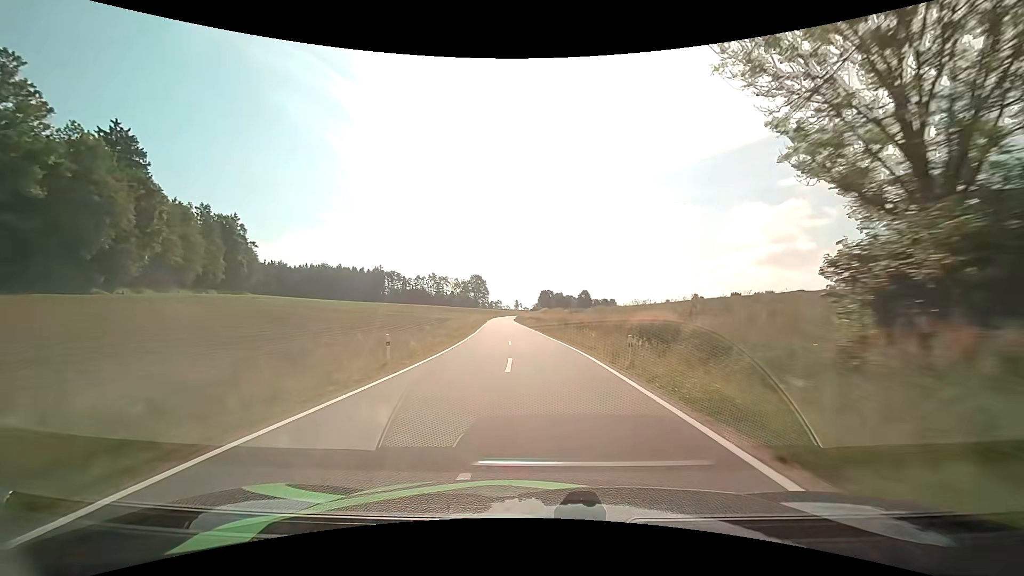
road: tertiary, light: Day
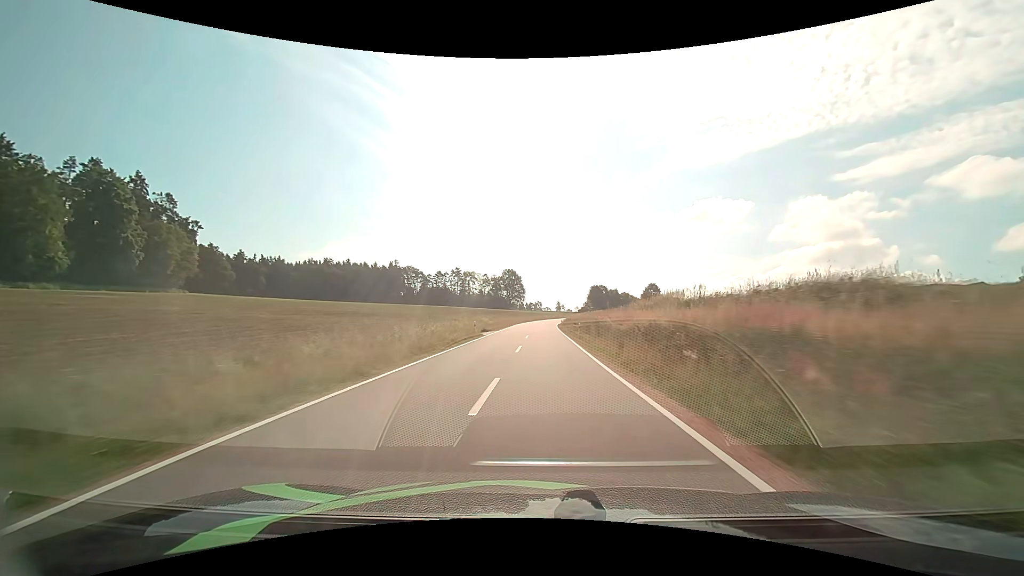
(-4.2, +66.4) m; -5°
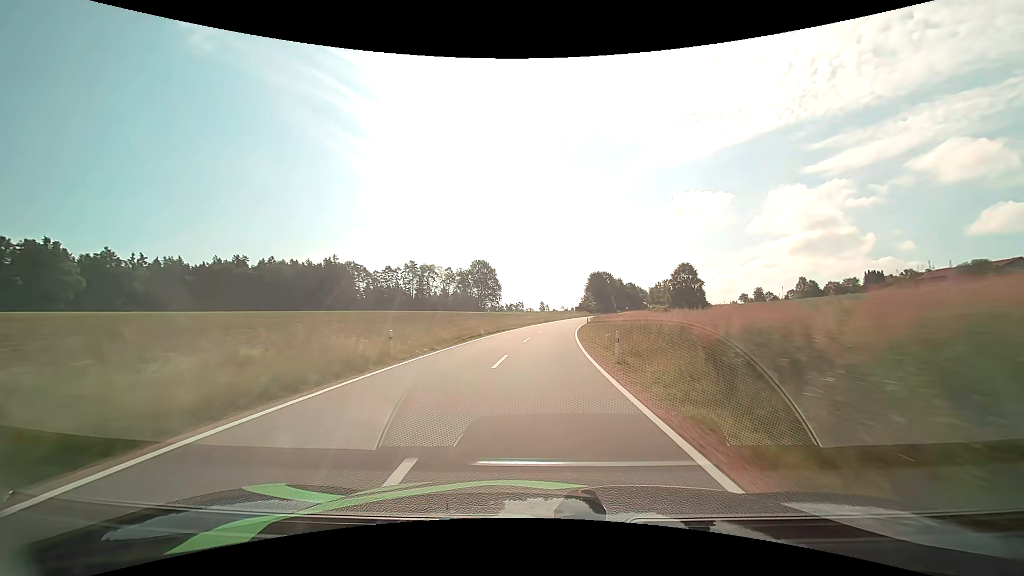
(+0.9, +66.7) m; +2°
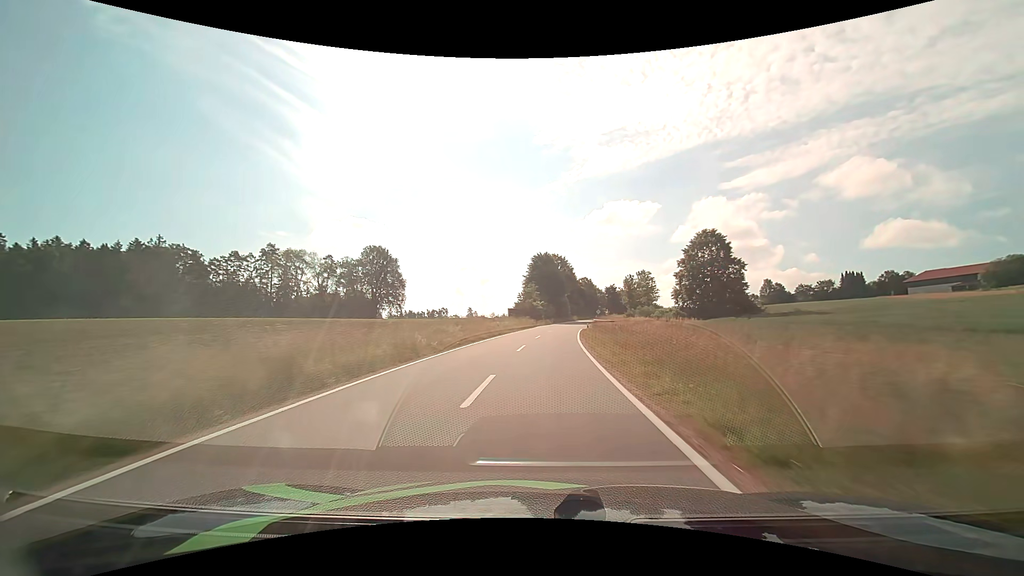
(+4.2, +65.5) m; +8°
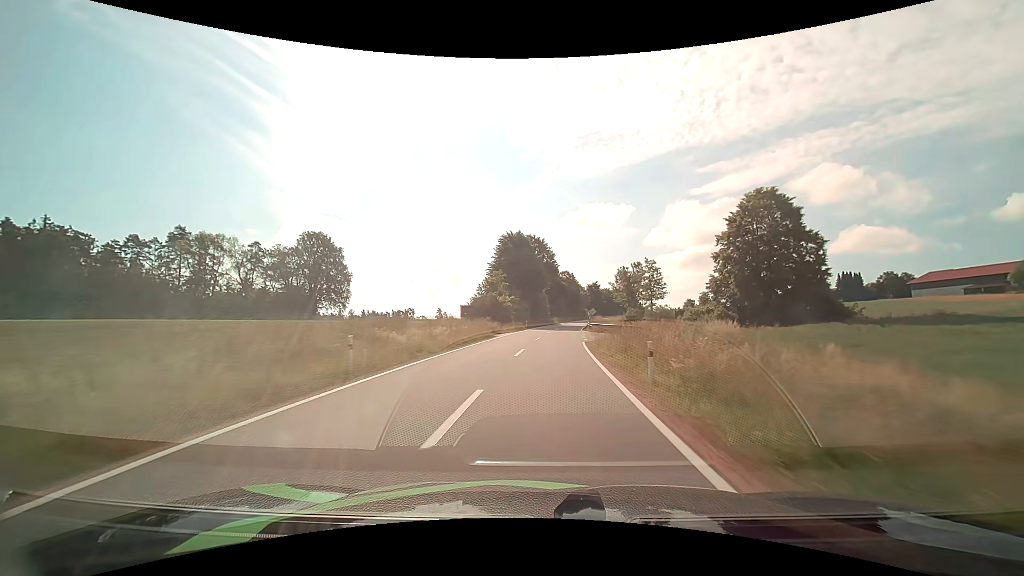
(+0.6, +26.5) m; +3°
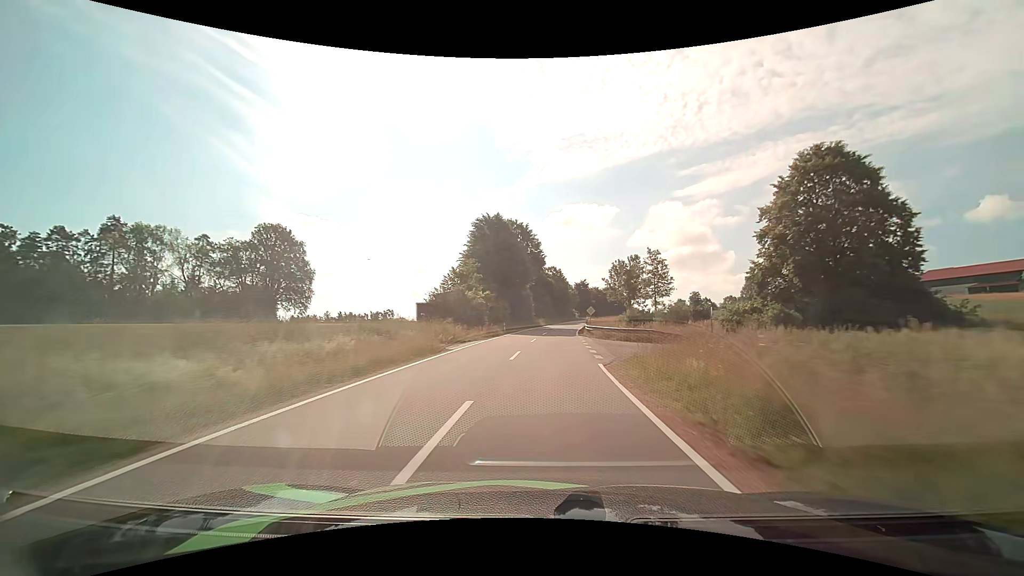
(+0.2, +13.4) m; +2°
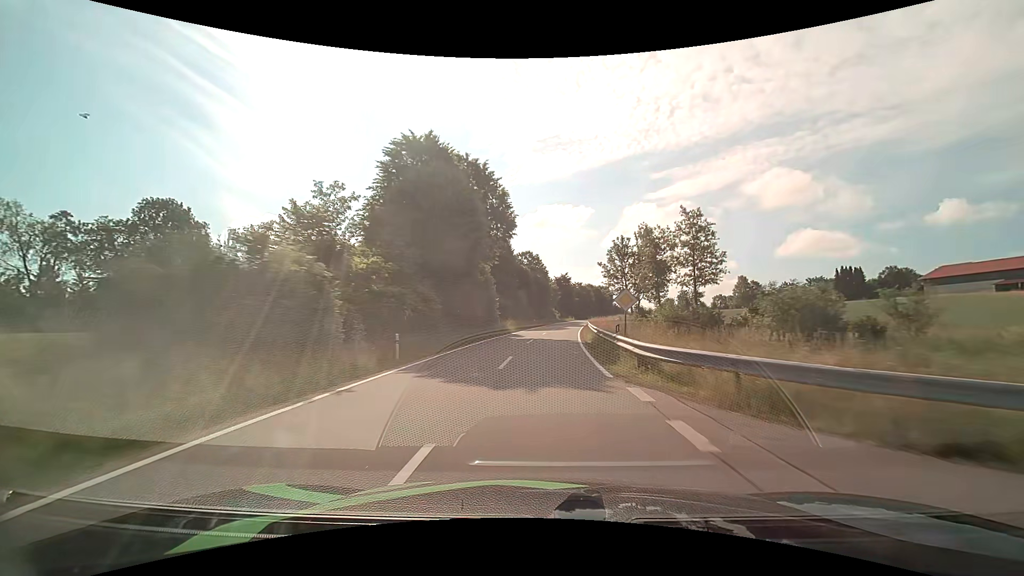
(+0.7, +27.1) m; +3°
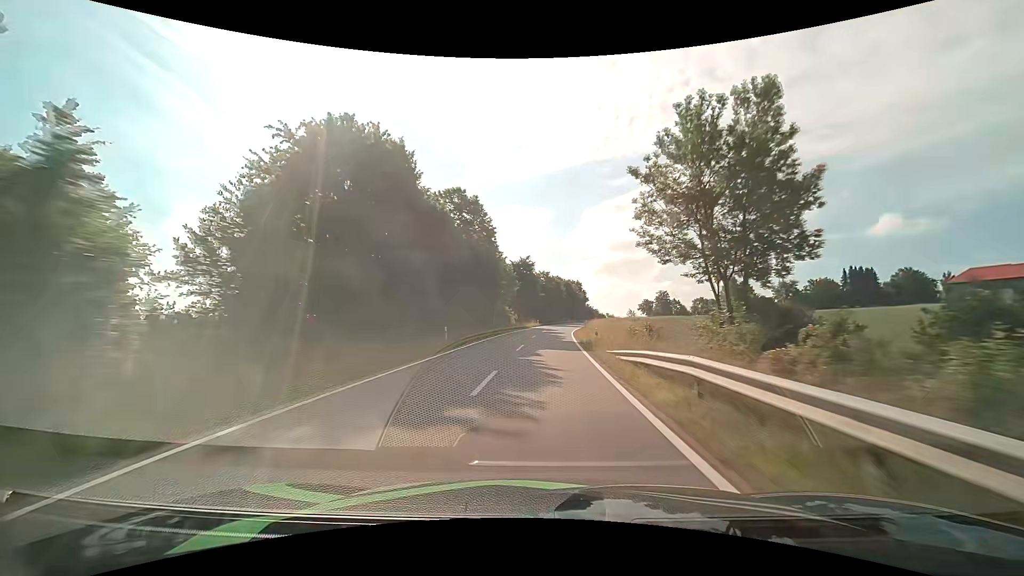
(+1.7, +41.1) m; +5°
(0, +10) (0, +20) (+1, +30) (+1, +40) (+2, +50) (+3, +60) (+4, +70) (+6, +80) (+8, +90) (+10, +99) m
